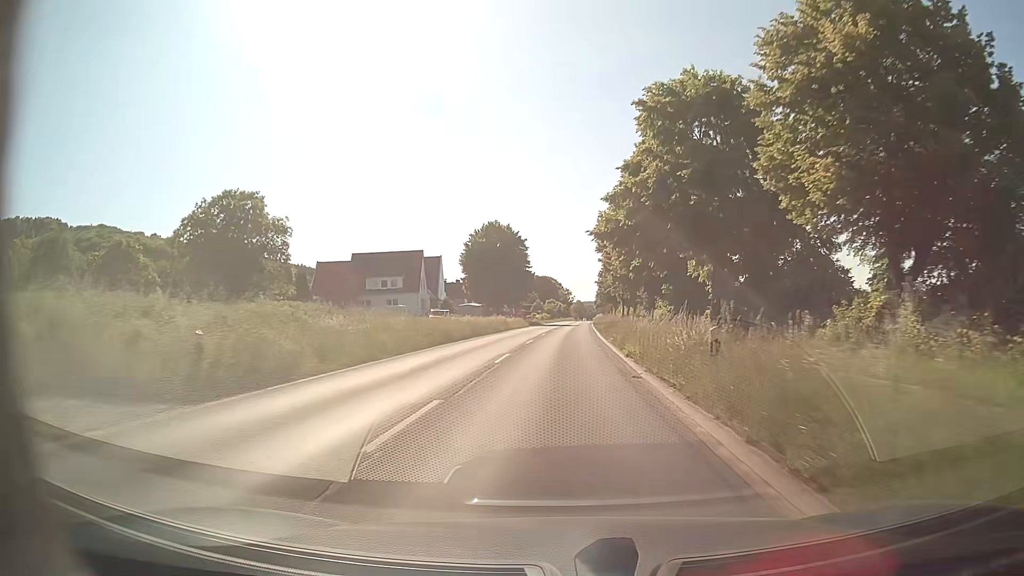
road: secondary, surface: asphalt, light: Day
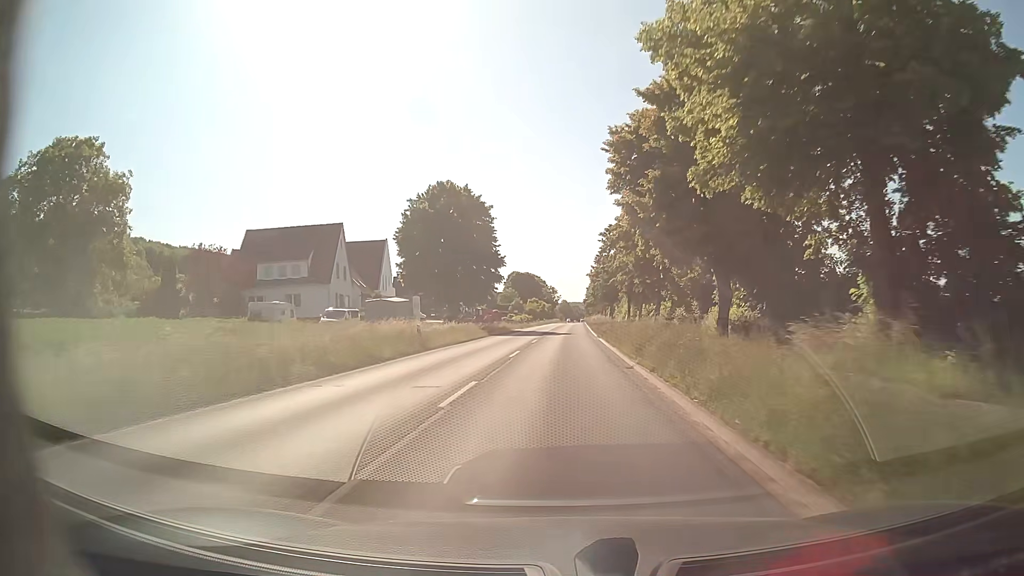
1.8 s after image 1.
(+0.3, +32.4) m; +1°
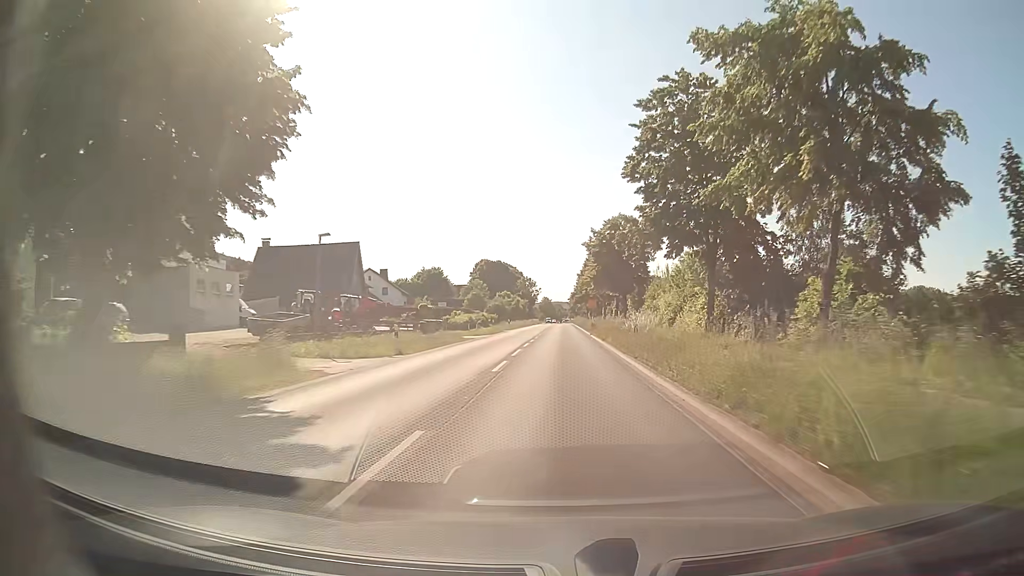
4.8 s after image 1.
(+1.1, +54.0) m; +2°
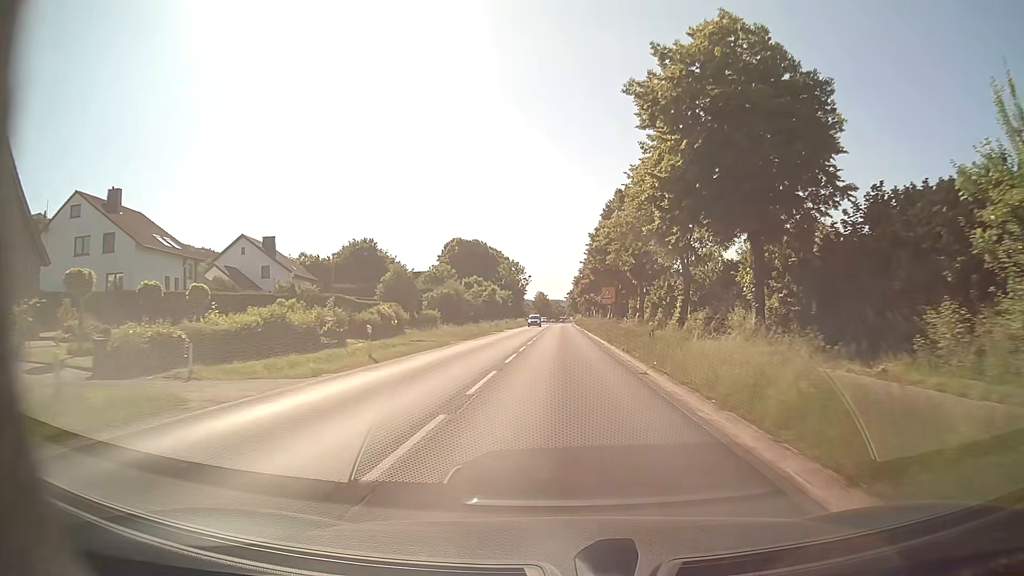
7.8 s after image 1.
(+0.2, +54.0) m; 0°
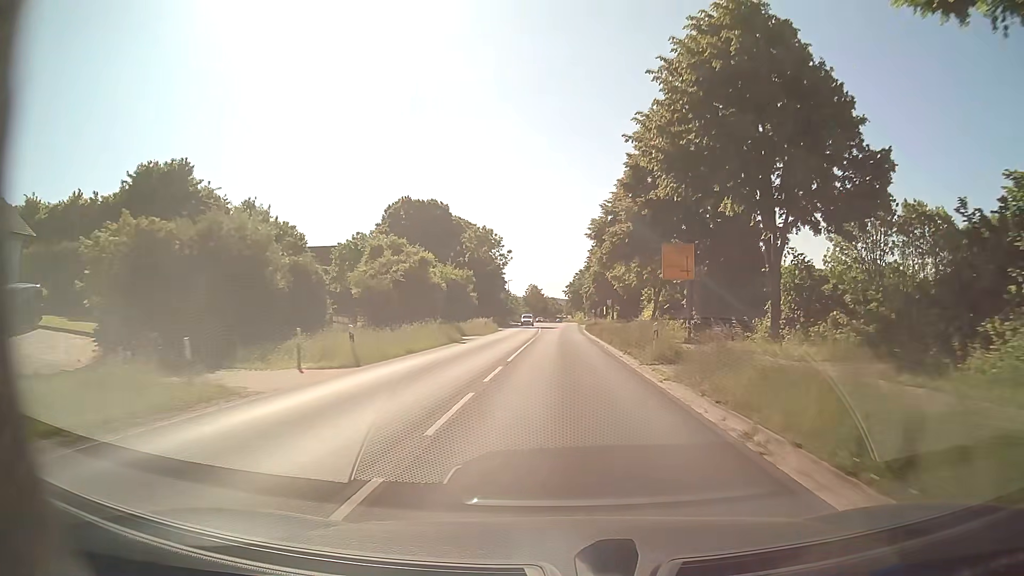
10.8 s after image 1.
(0.0, +54.0) m; 0°
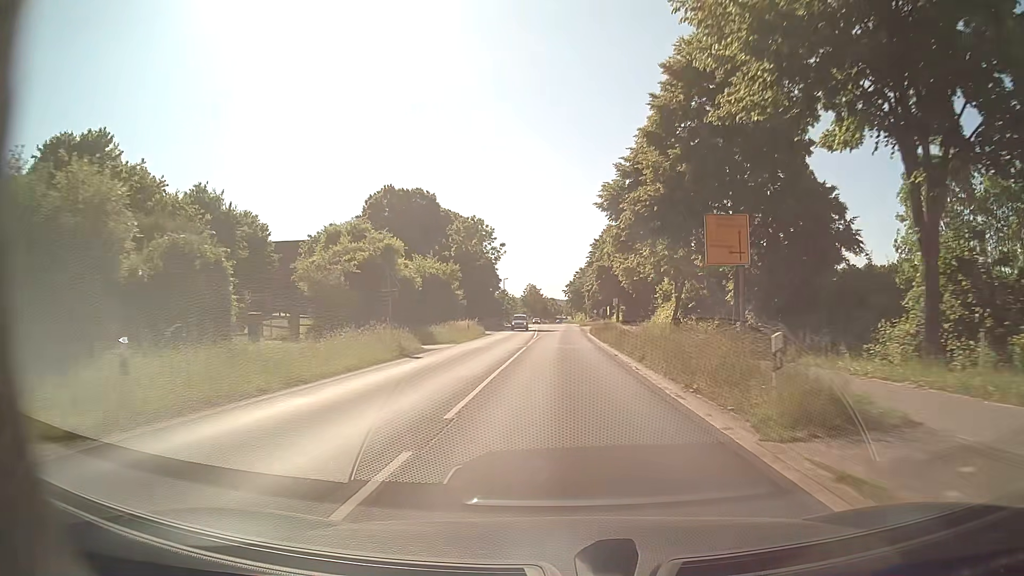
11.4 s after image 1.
(0.0, +10.8) m; 0°
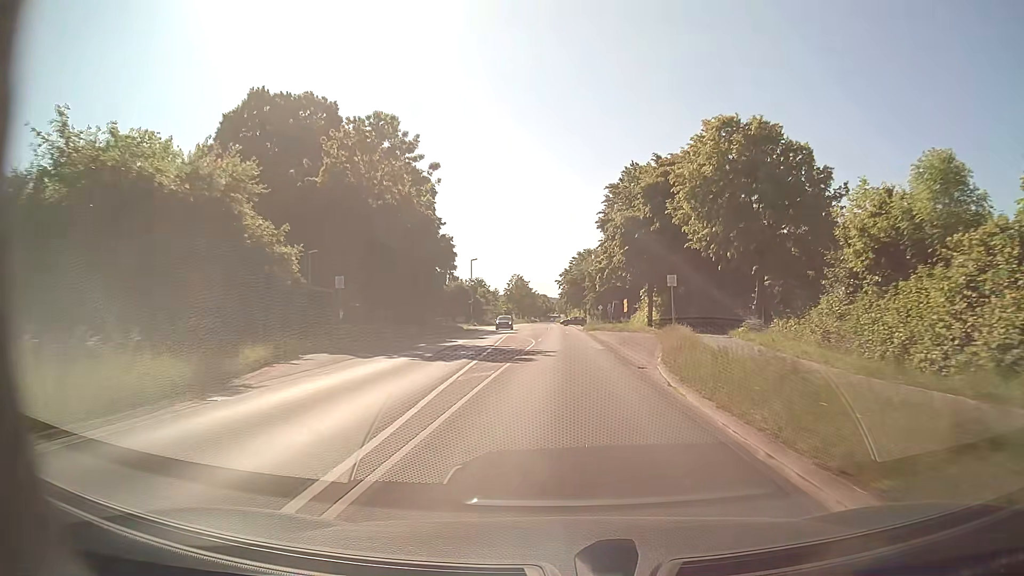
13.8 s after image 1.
(+0.2, +43.2) m; +1°
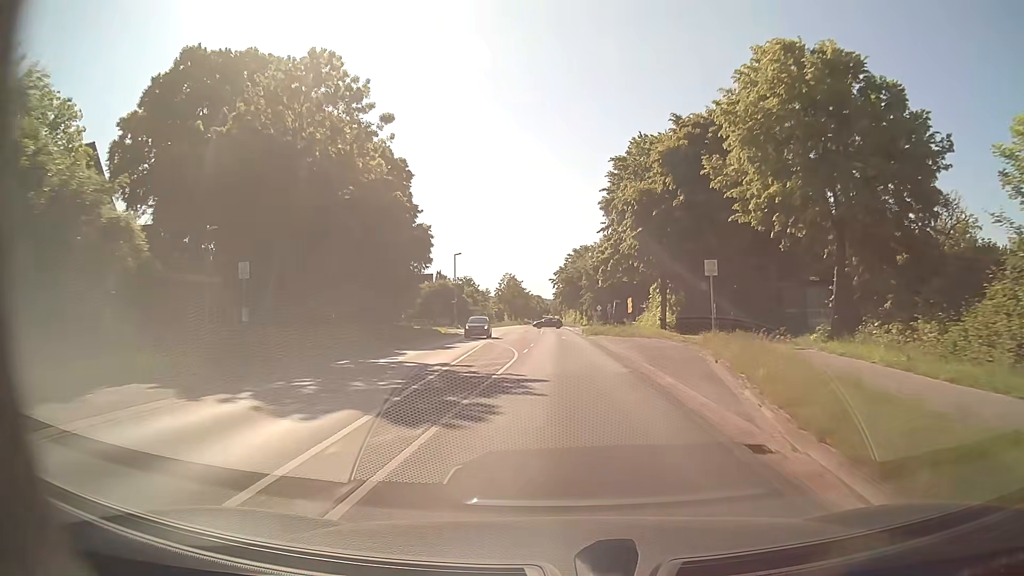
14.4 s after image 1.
(0.0, +10.8) m; +1°
(0, +10) (0, +20) (0, +30) (0, +40) (0, +50) (0, +60) (-1, +70) (-1, +80) (-1, +90) (-1, +100) m
